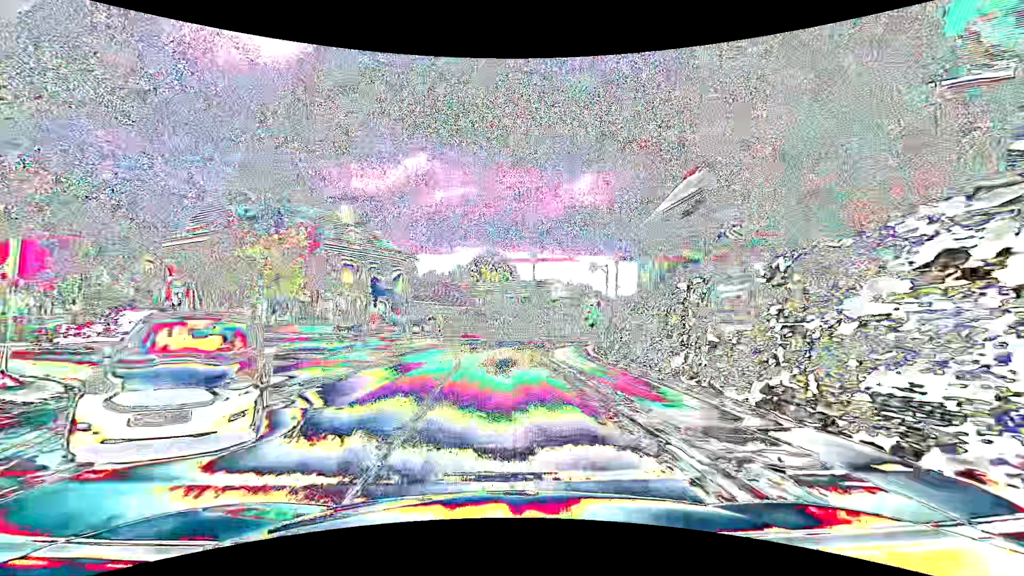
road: primary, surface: asphalt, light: Day
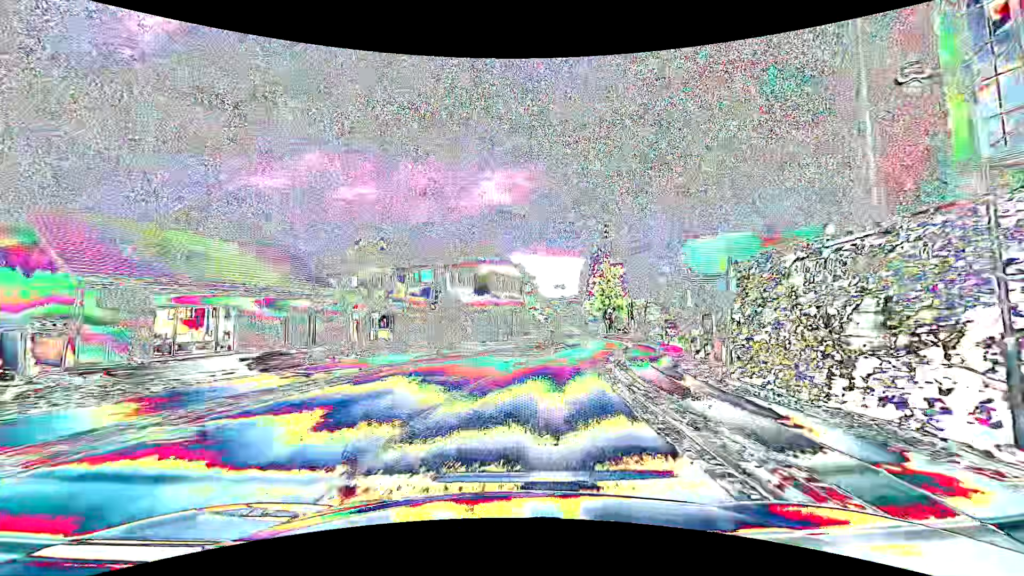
(+0.5, +37.9) m; +9°
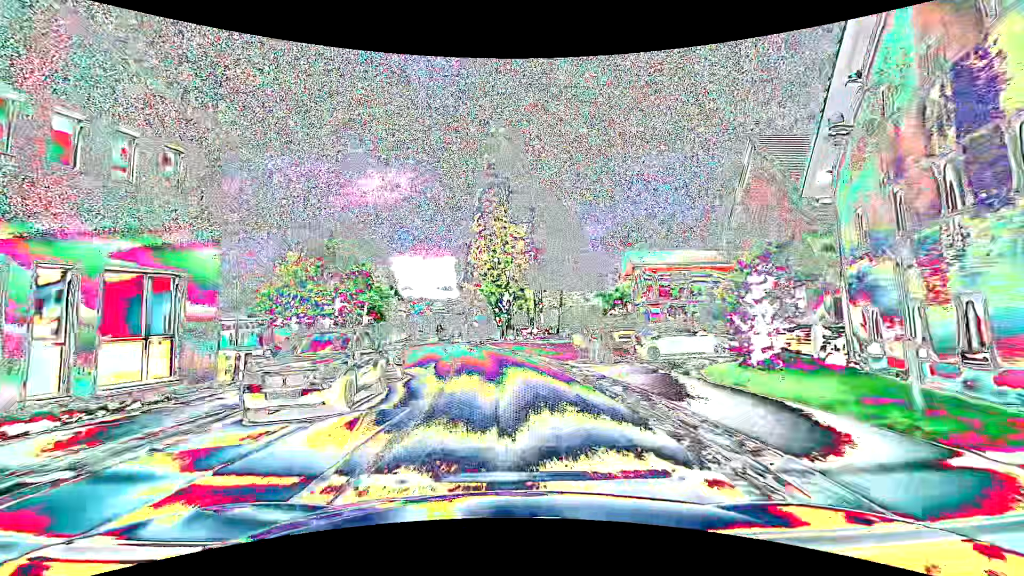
(+6.6, +37.3) m; +15°
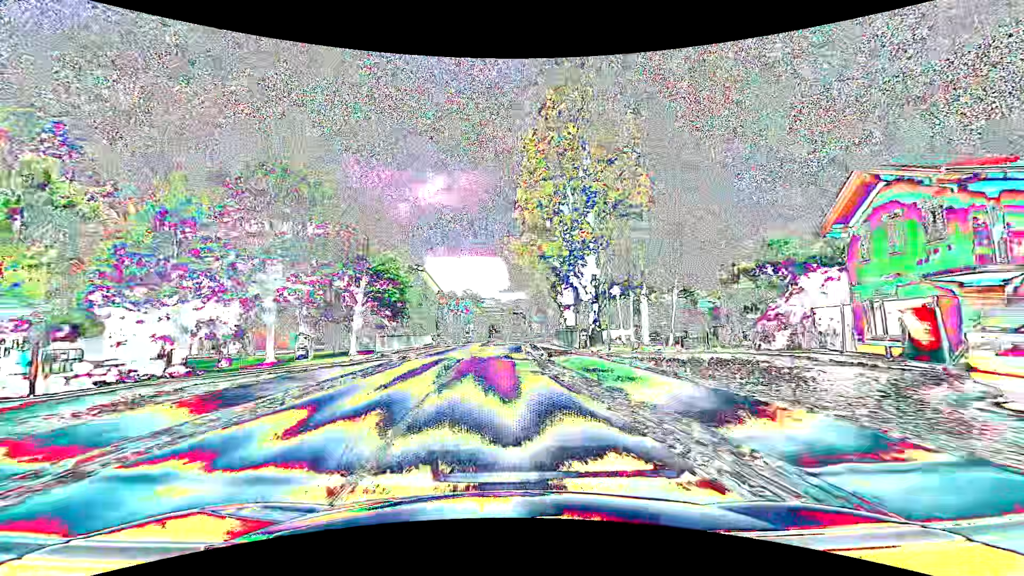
(-1.2, +22.8) m; -7°
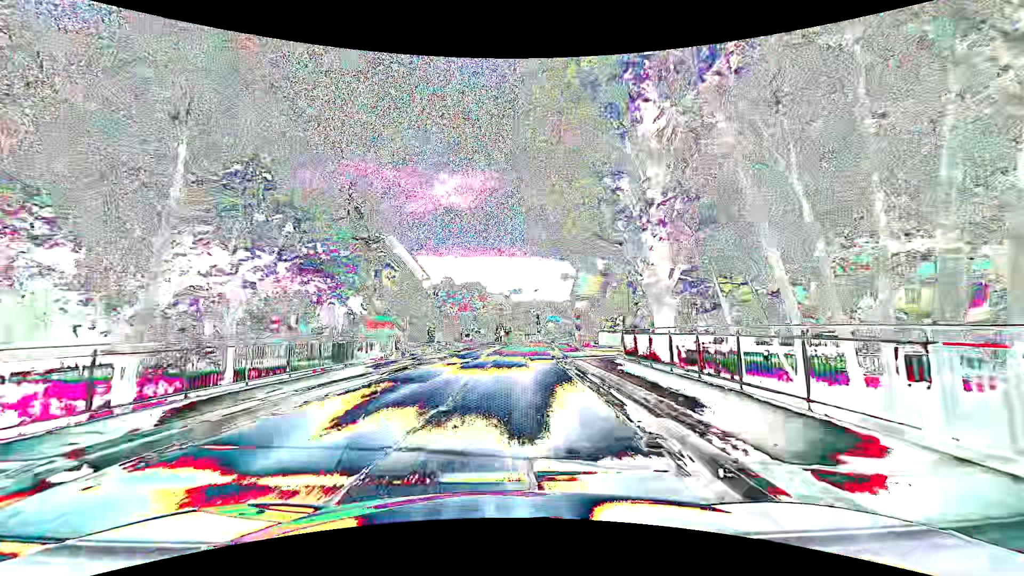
(-0.6, +22.7) m; -2°
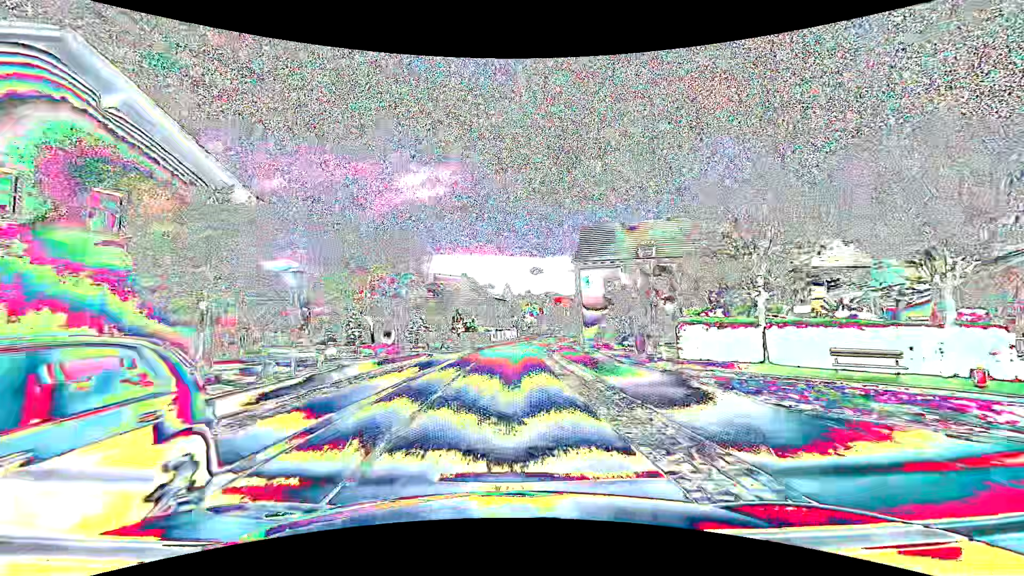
(+1.1, +30.5) m; +4°
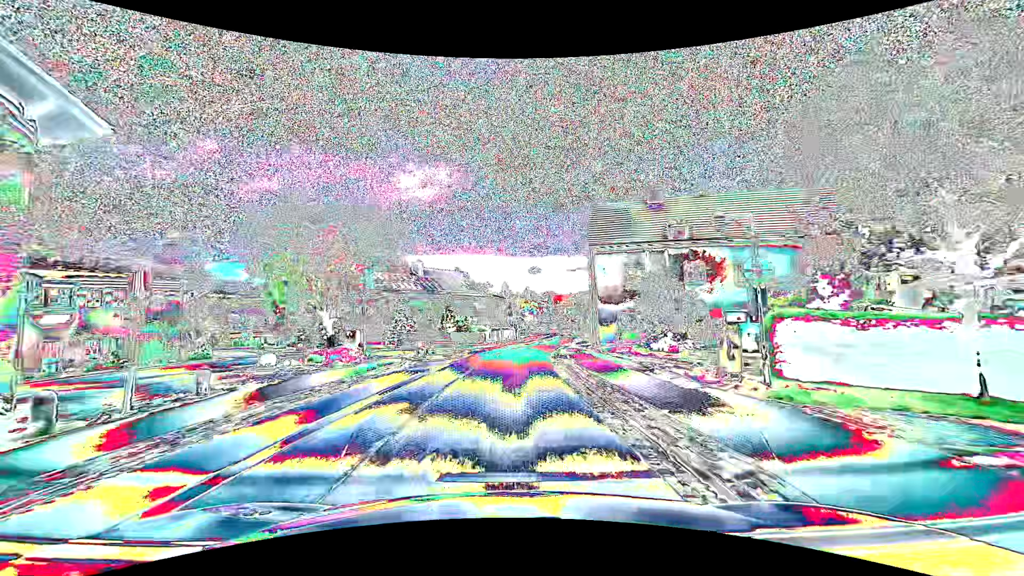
(0.0, +7.7) m; 0°
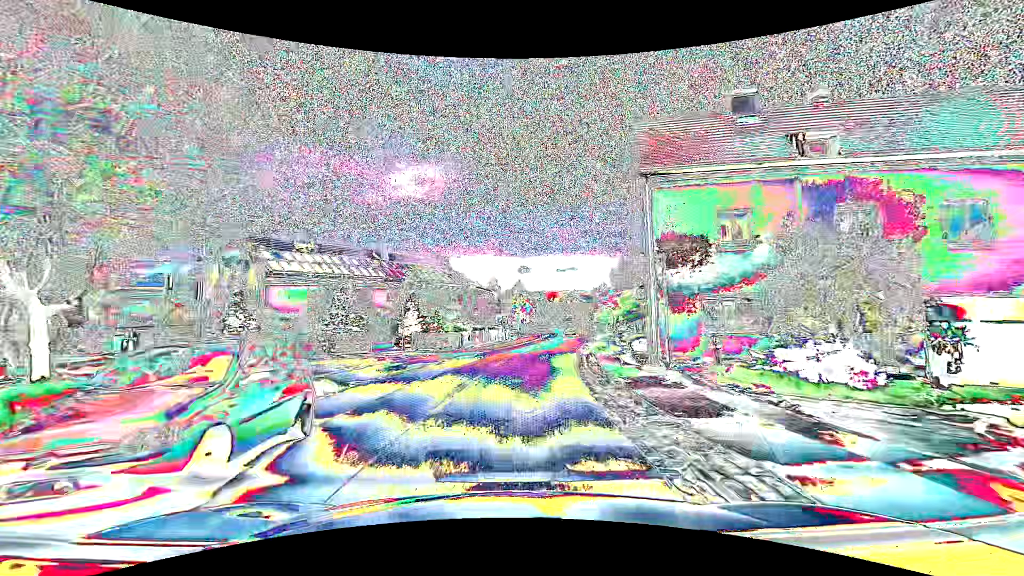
(+0.1, +15.4) m; +1°
(0, +10) (+1, +20) (+2, +30) (+4, +40) (+5, +50) (+7, +59) (+9, +69) (+10, +79) (+11, +89) (+12, +99) m
